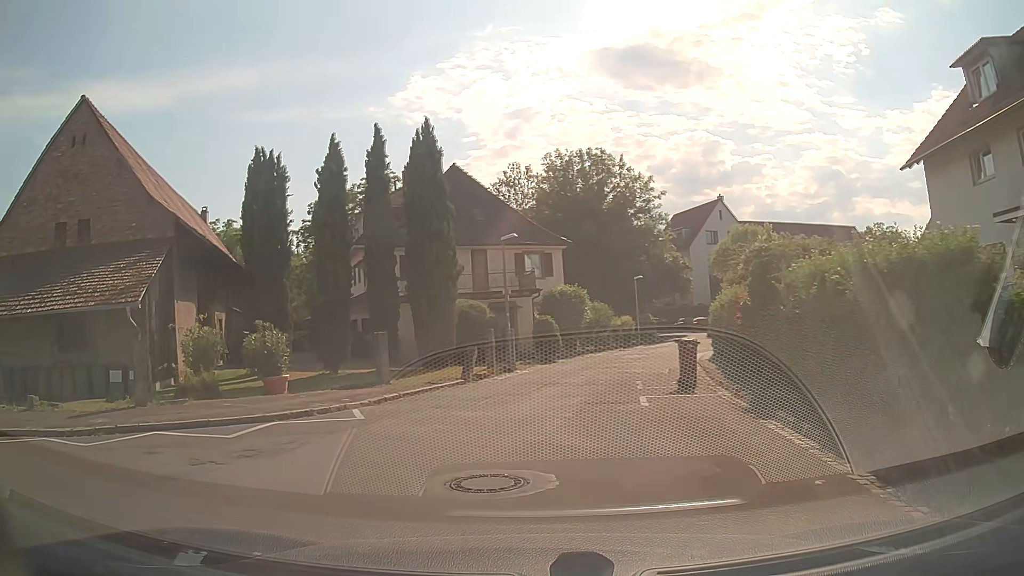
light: Day
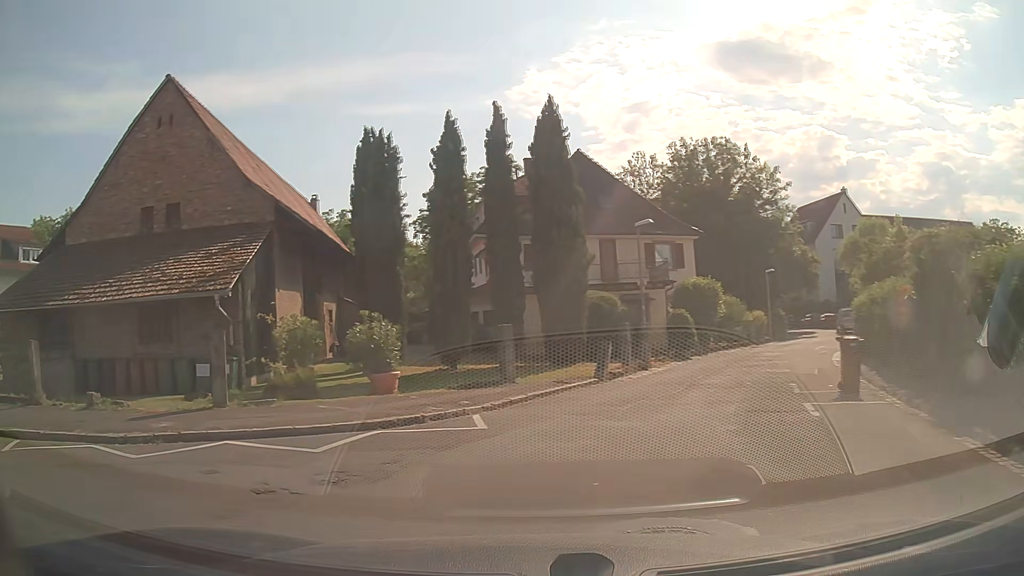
(-0.2, +1.9) m; -12°
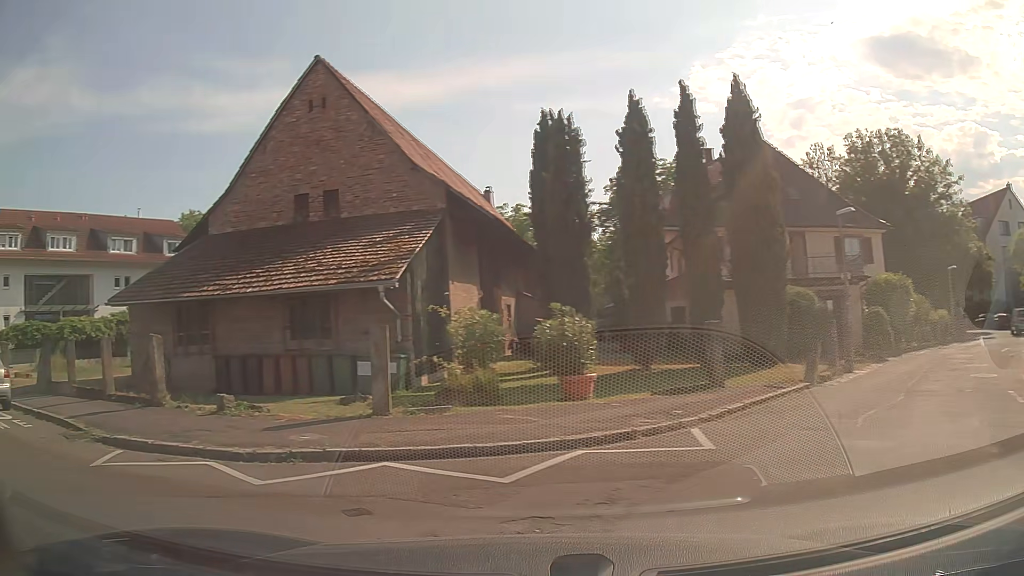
(-0.2, +1.8) m; -15°
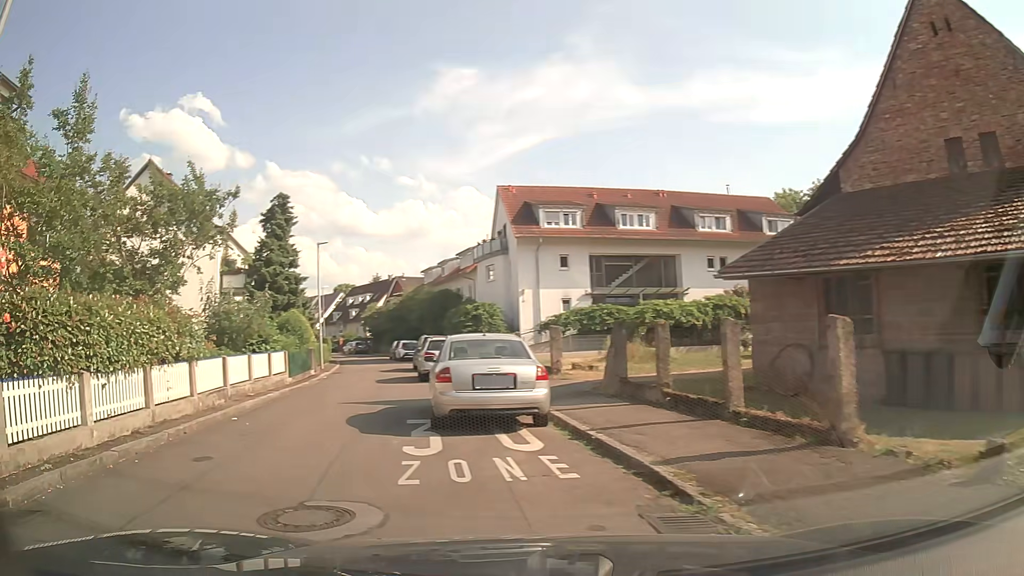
(-2.5, +5.3) m; -50°
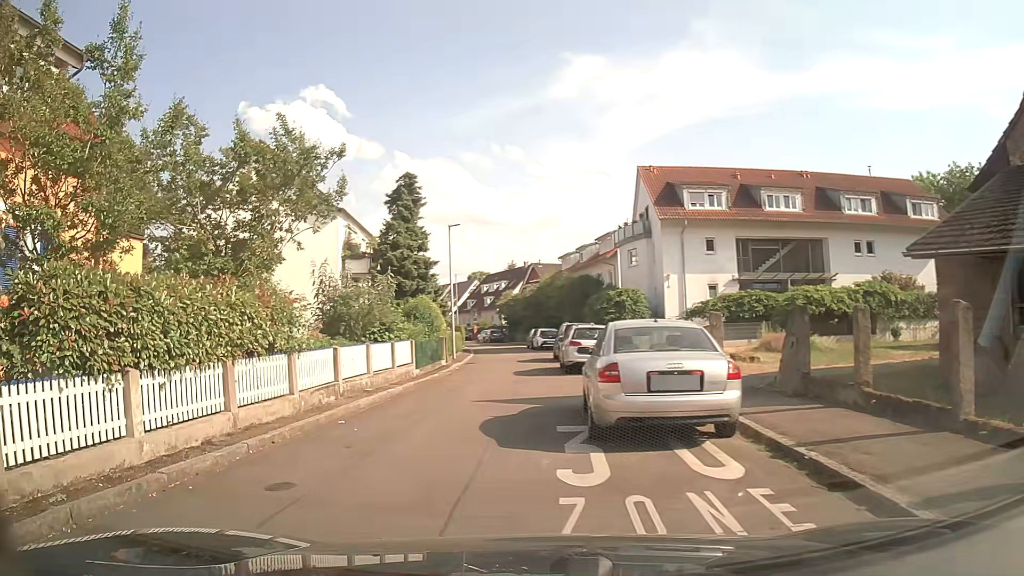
(-0.2, +2.2) m; -10°
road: residential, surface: asphalt
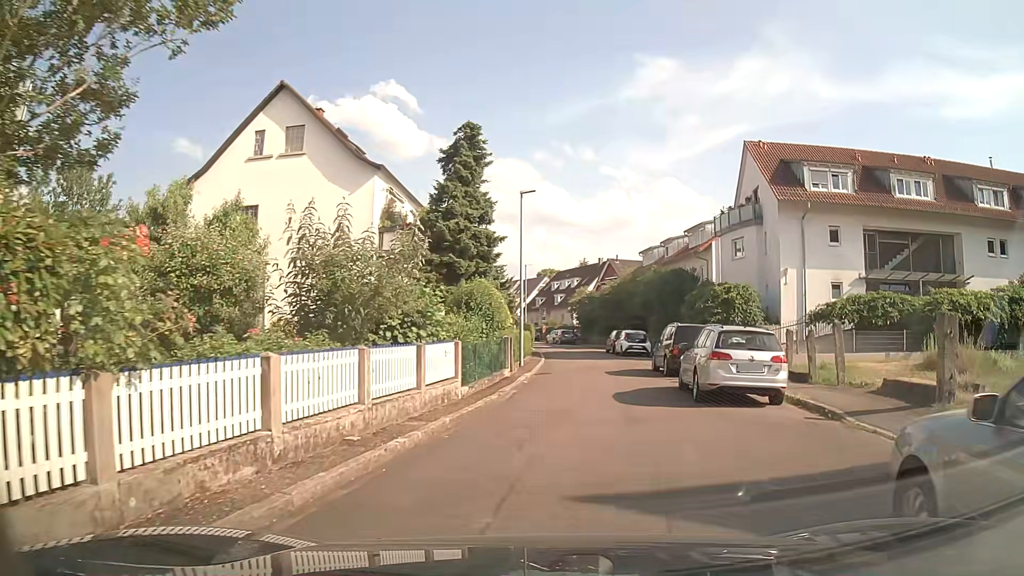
(-0.7, +7.7) m; -4°
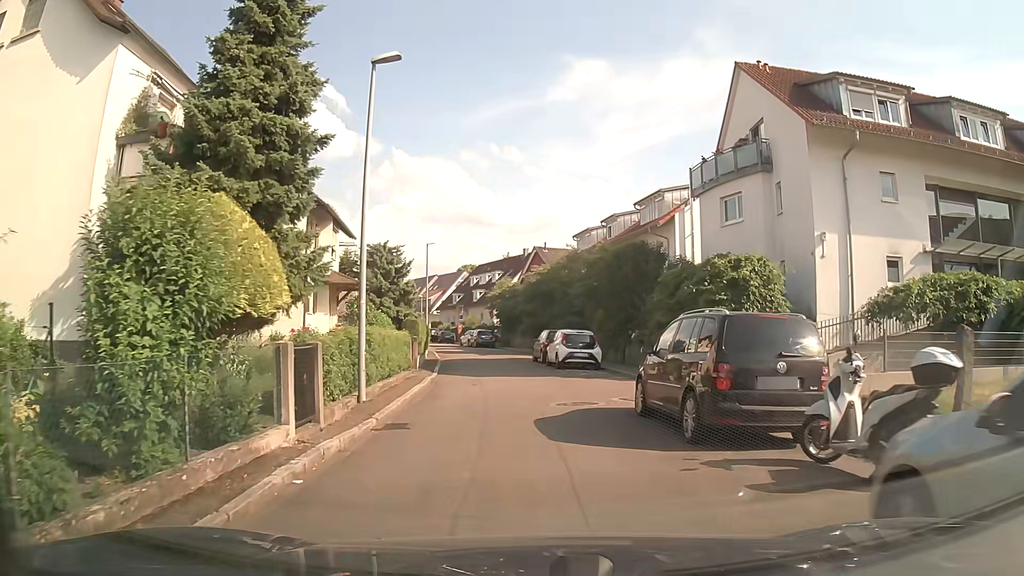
(+0.9, +12.7) m; +6°
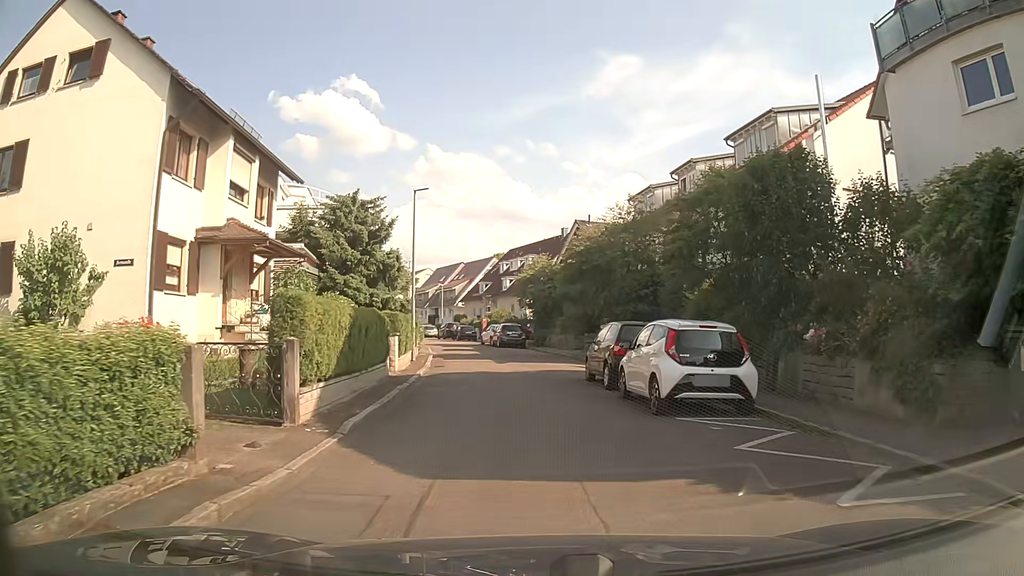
(-0.4, +14.5) m; -2°
